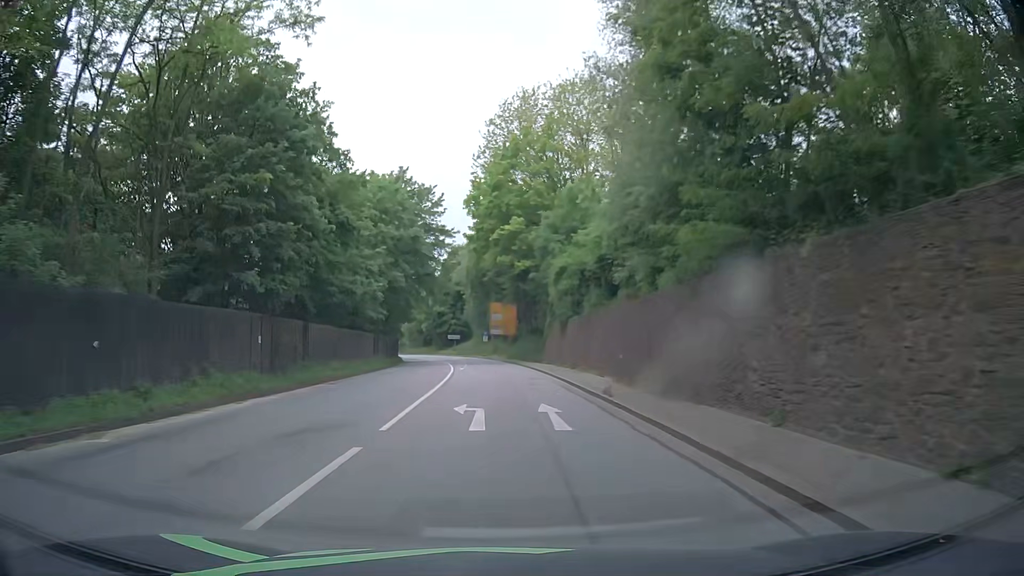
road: primary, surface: asphalt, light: Day
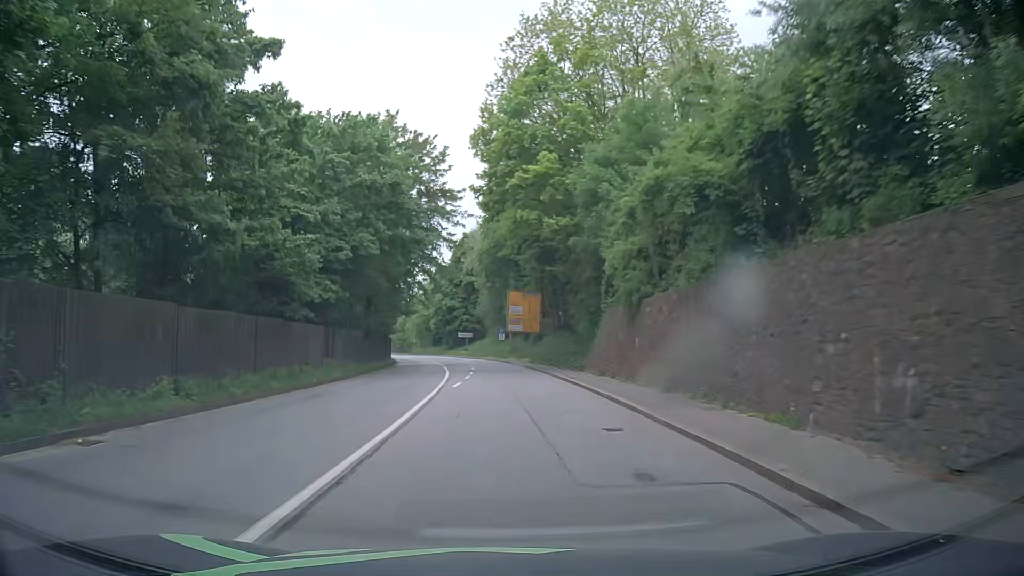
(-0.1, +16.3) m; -1°
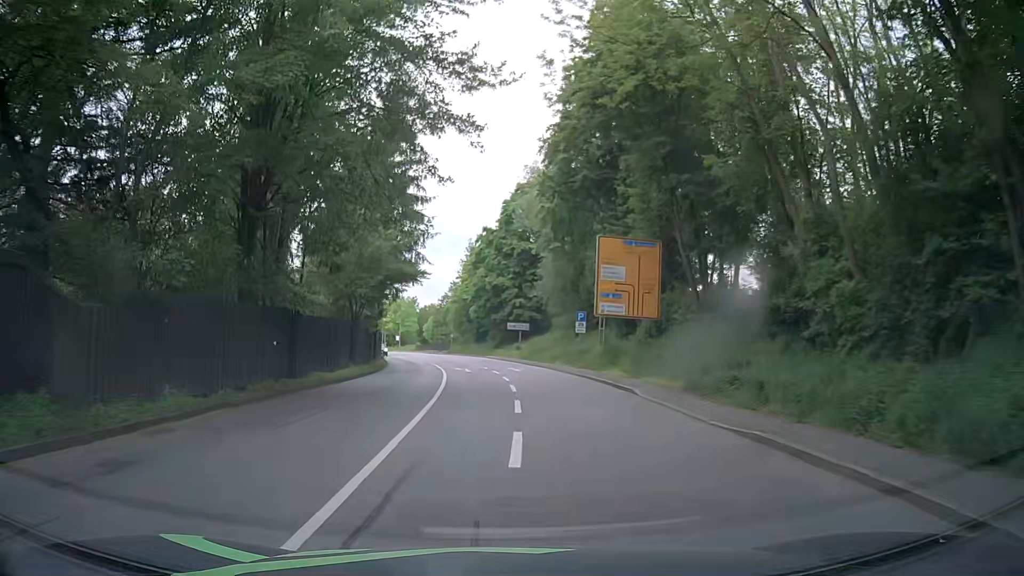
(-1.4, +32.5) m; -5°
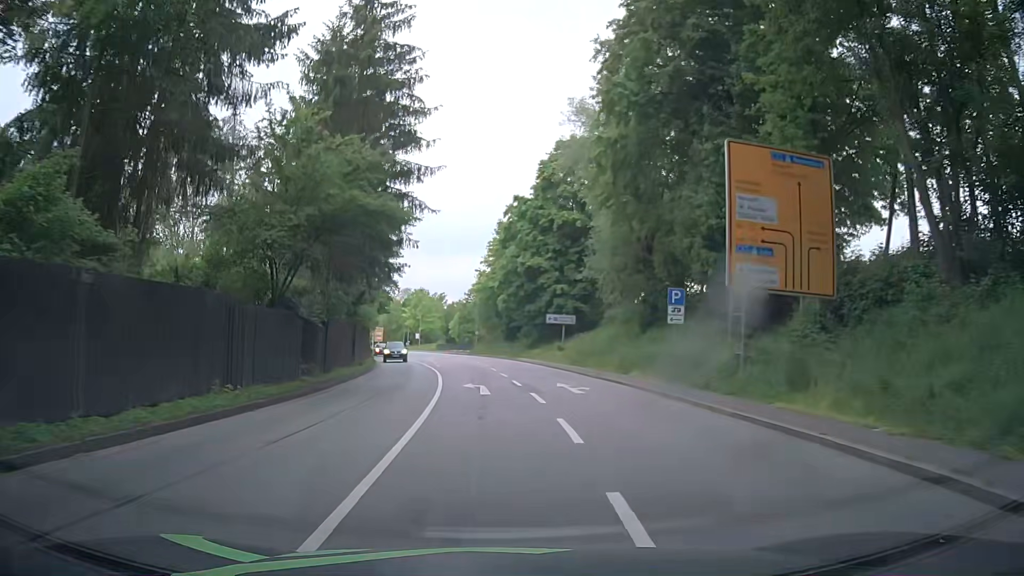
(-0.4, +16.2) m; -2°
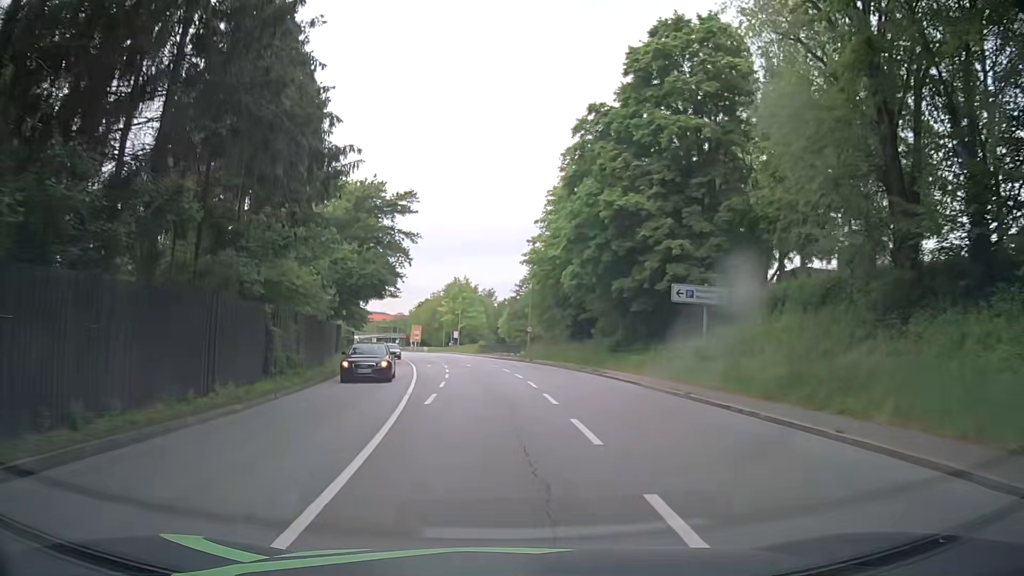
(-1.3, +24.3) m; -5°
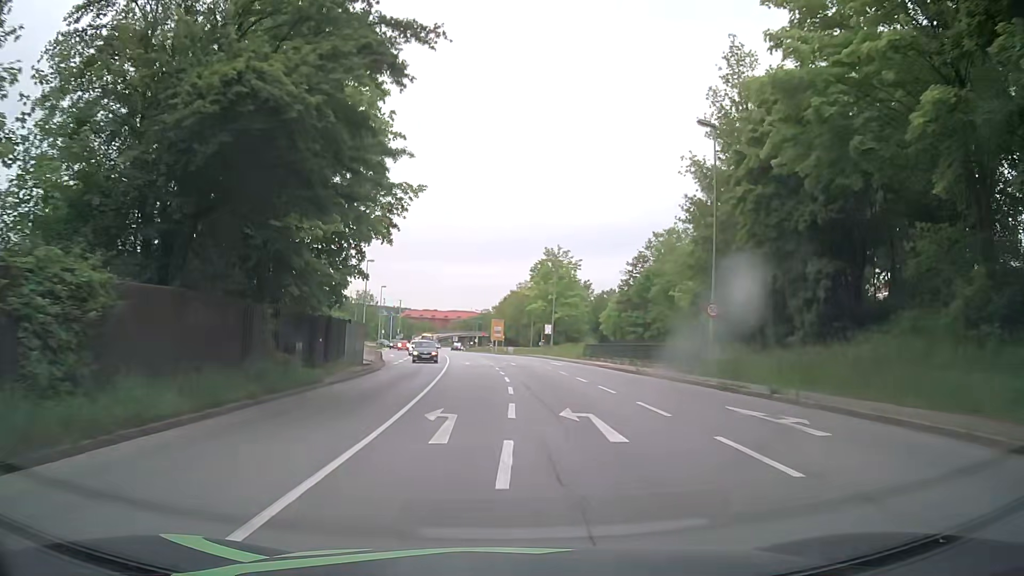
(-2.3, +32.4) m; -8°
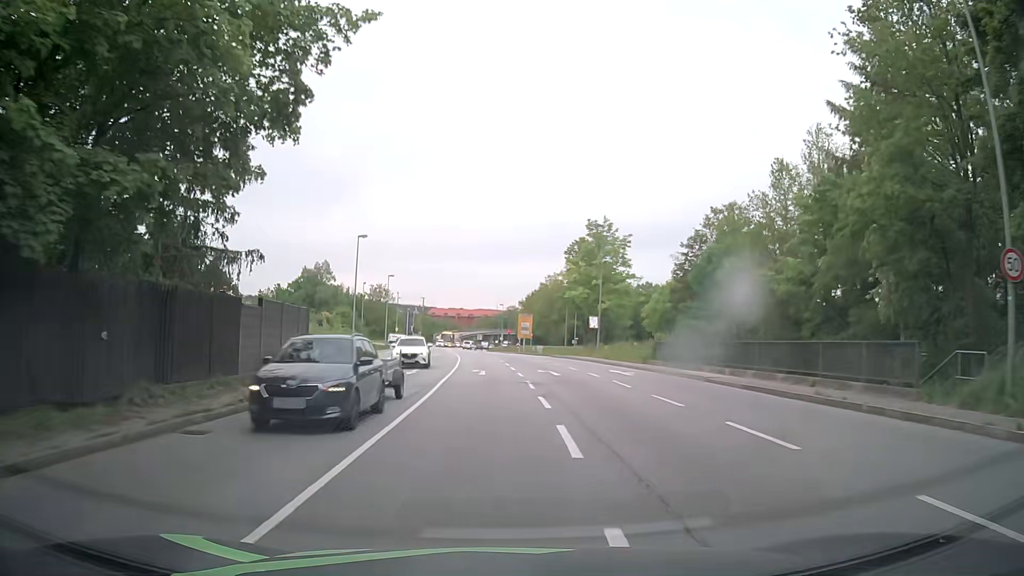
(-0.2, +16.4) m; -1°
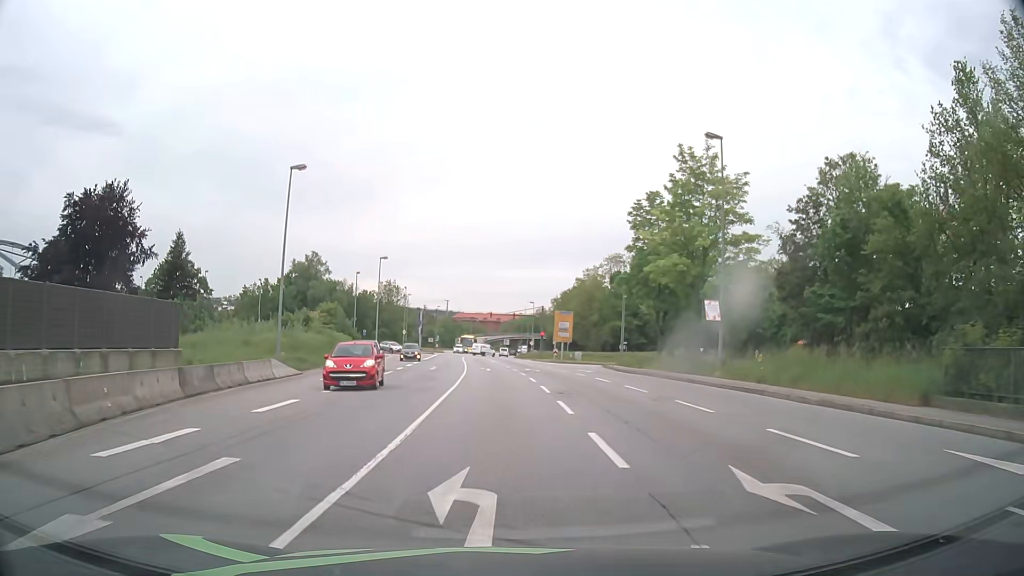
(-0.5, +24.4) m; -2°
(0, +10) (0, +20) (-1, +30) (-1, +40) (-1, +50) (-2, +60) (-3, +70) (-3, +80) (-5, +90) (-11, +97) m
